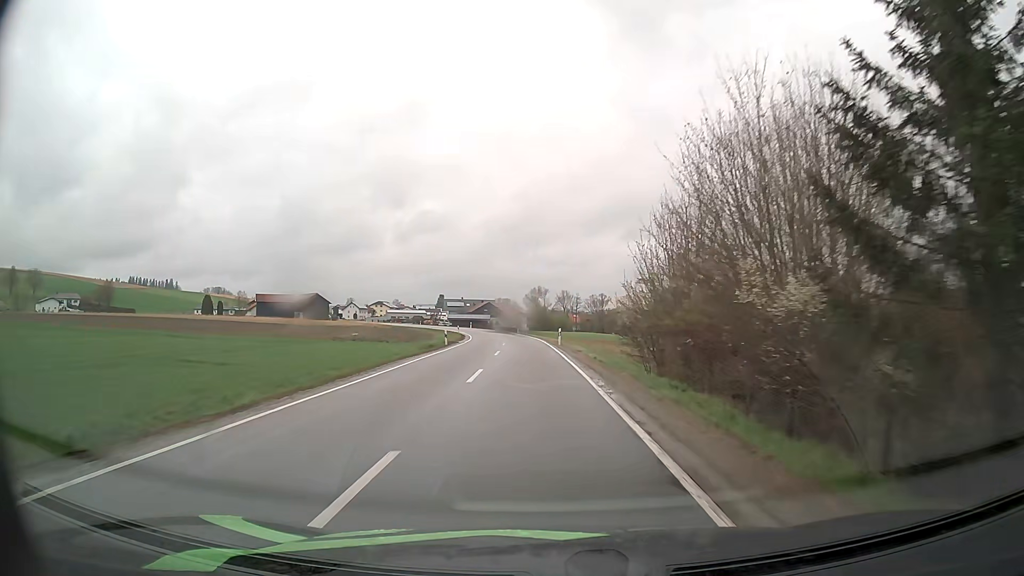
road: secondary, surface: asphalt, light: Day
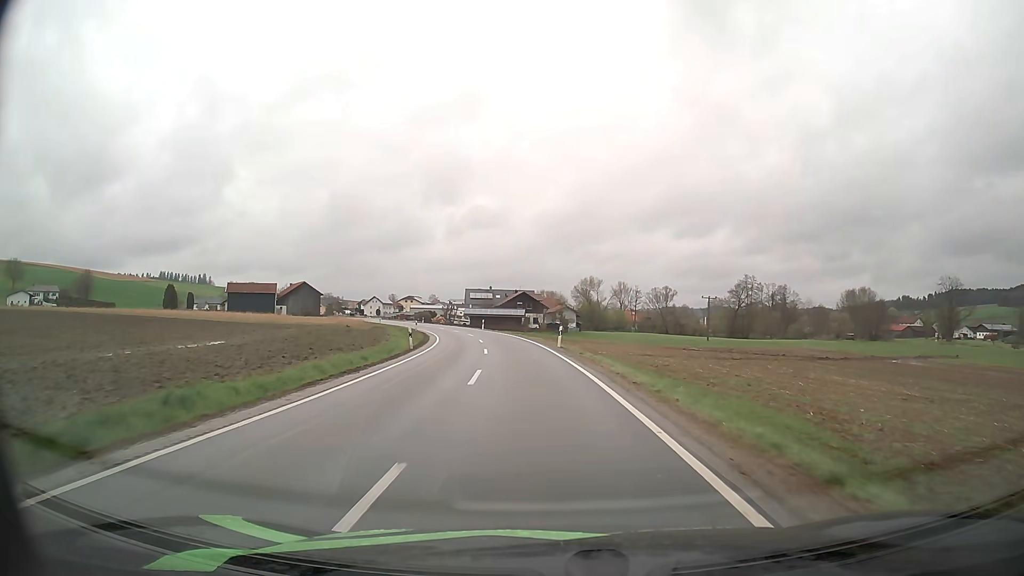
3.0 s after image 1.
(-1.7, +48.5) m; -4°
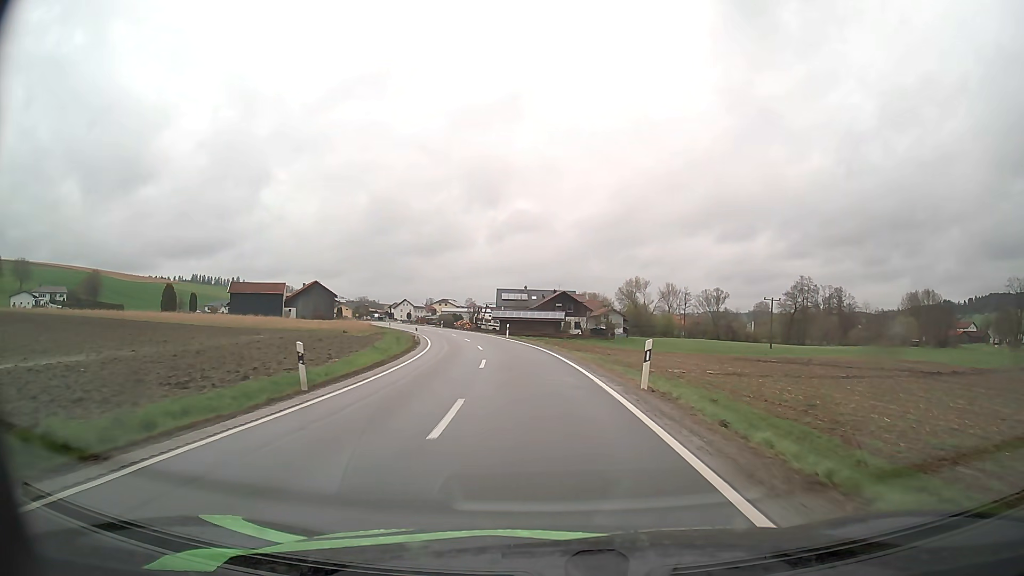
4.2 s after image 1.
(-0.6, +18.7) m; -3°
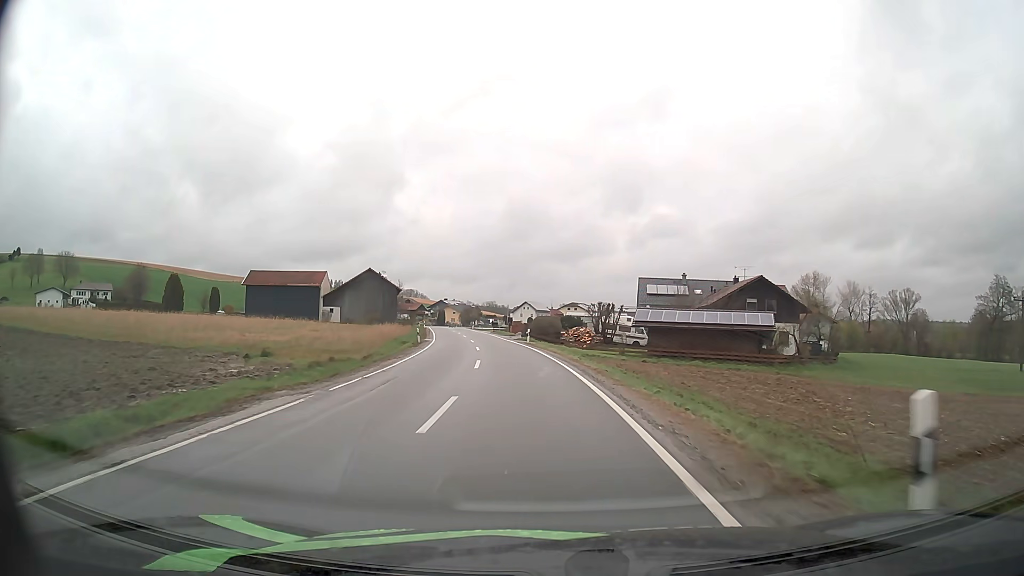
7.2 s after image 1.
(-4.2, +47.8) m; -11°
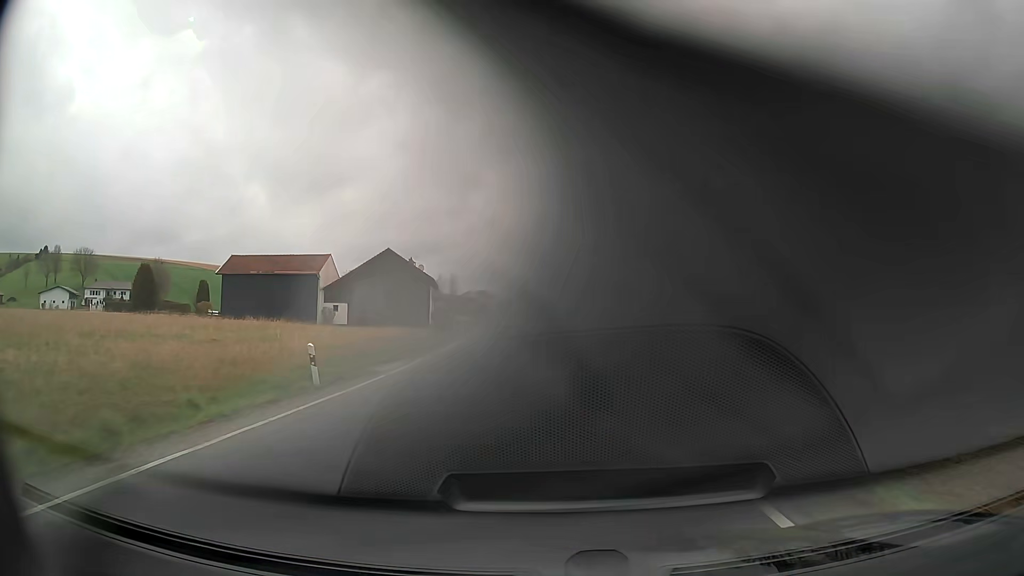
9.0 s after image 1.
(-1.7, +29.7) m; -6°
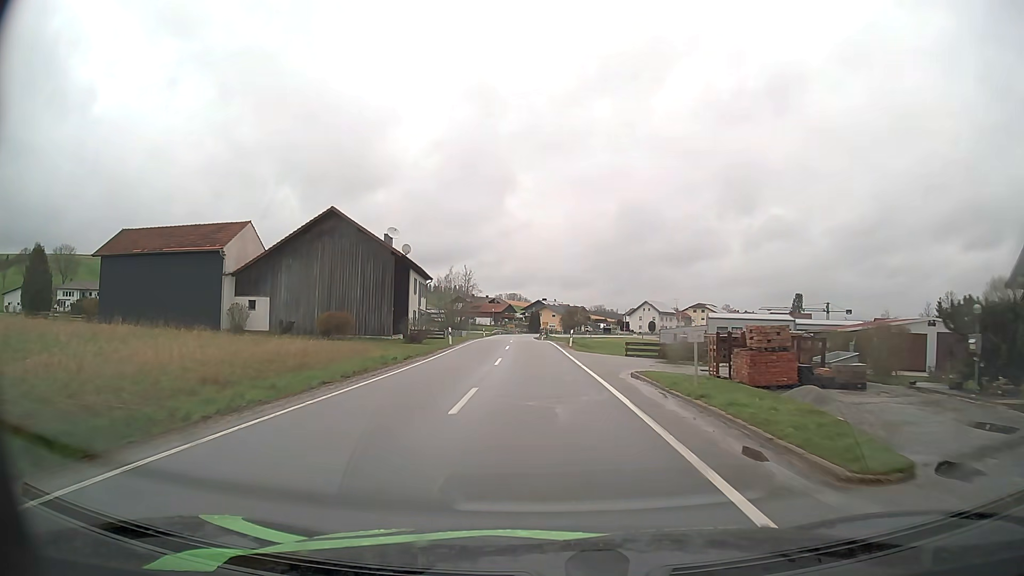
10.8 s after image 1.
(-0.8, +28.6) m; -3°
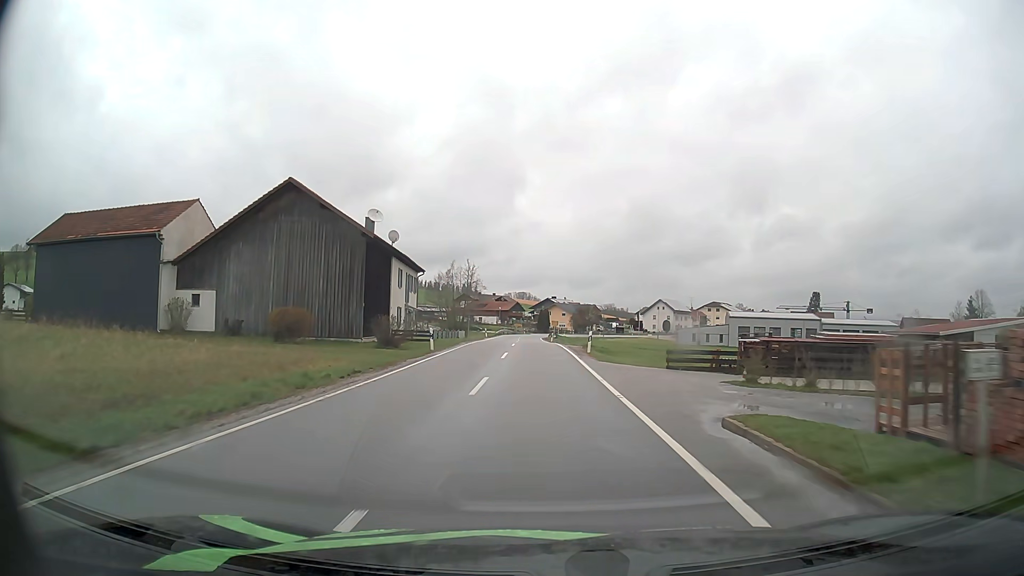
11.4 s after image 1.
(-0.1, +9.2) m; -1°
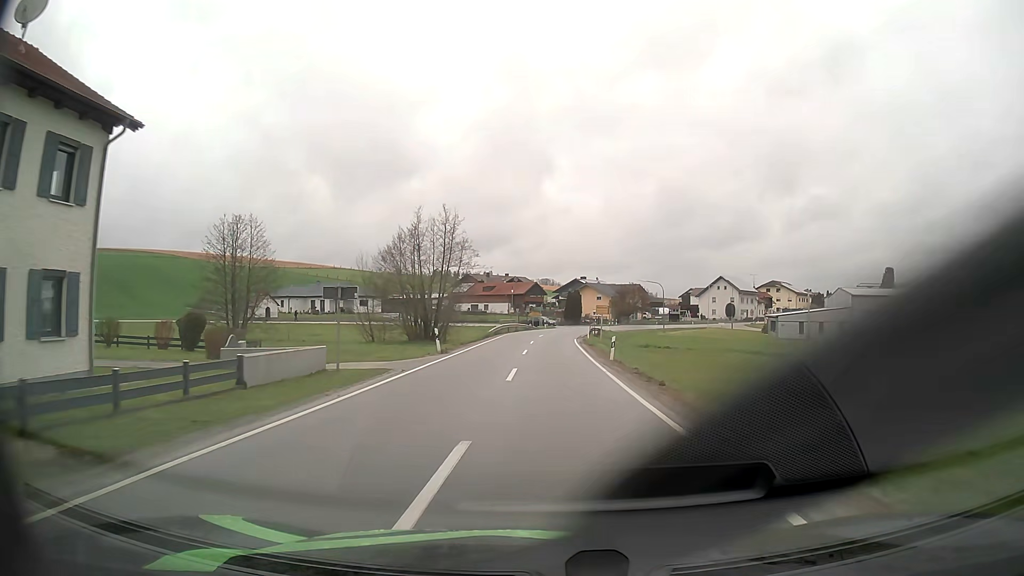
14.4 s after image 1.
(-1.2, +45.2) m; -2°
(0, +10) (0, +20) (0, +30) (0, +40) (0, +50) (+1, +60) (+3, +70) (+5, +80) (+8, +89) (+13, +98) m
